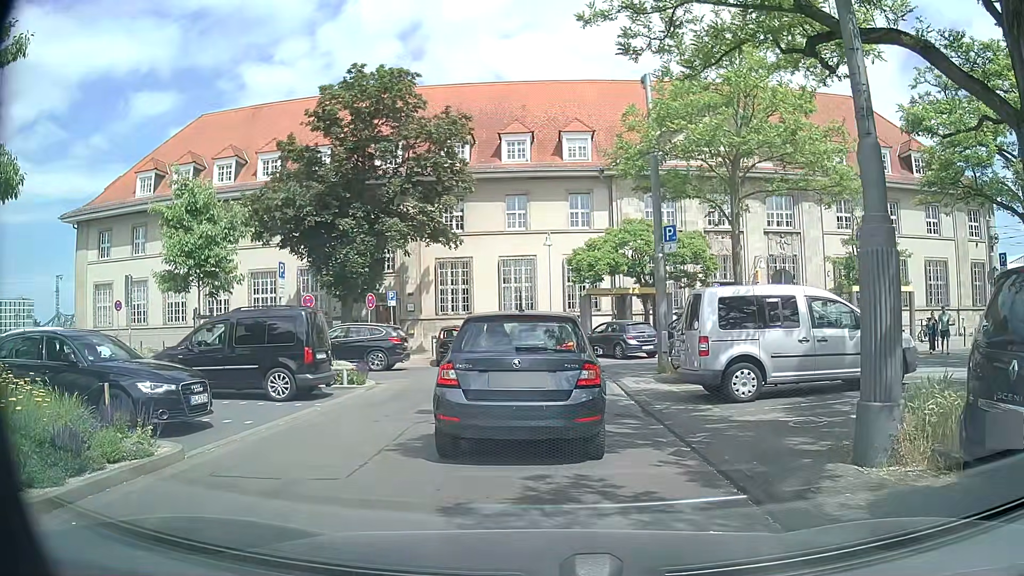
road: service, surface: asphalt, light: Day
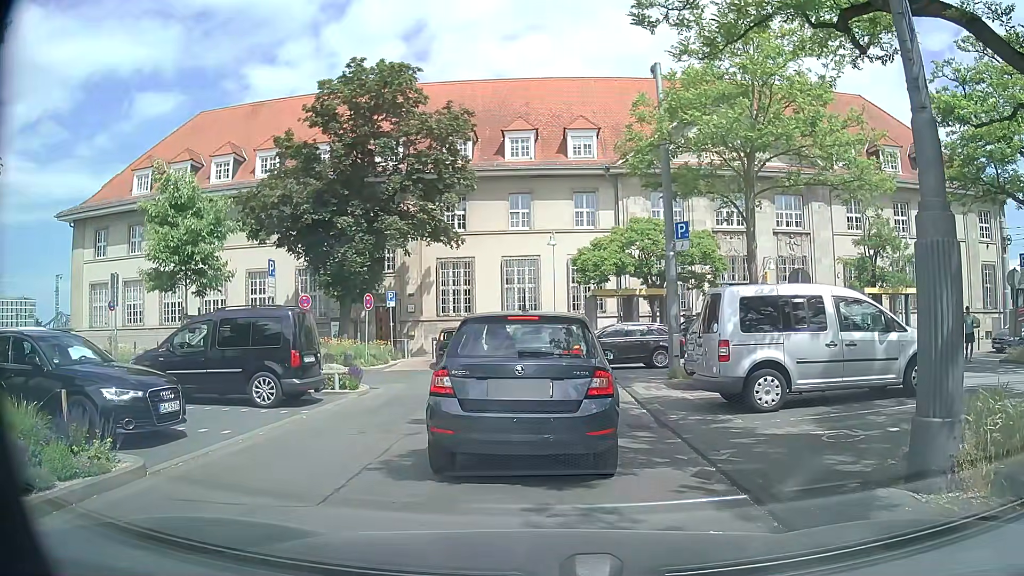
(0.0, +0.9) m; 0°
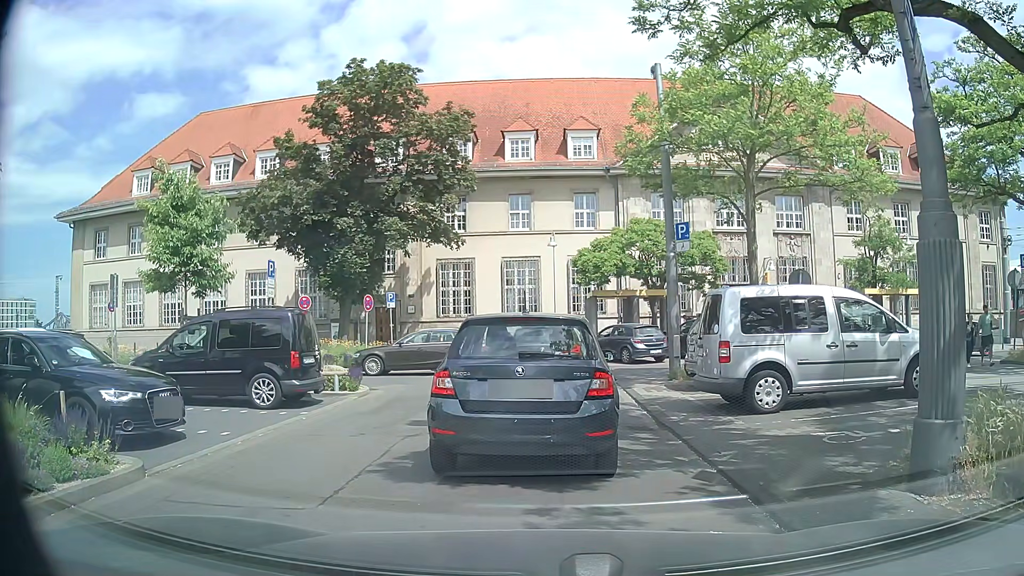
(0.0, +0.1) m; 0°
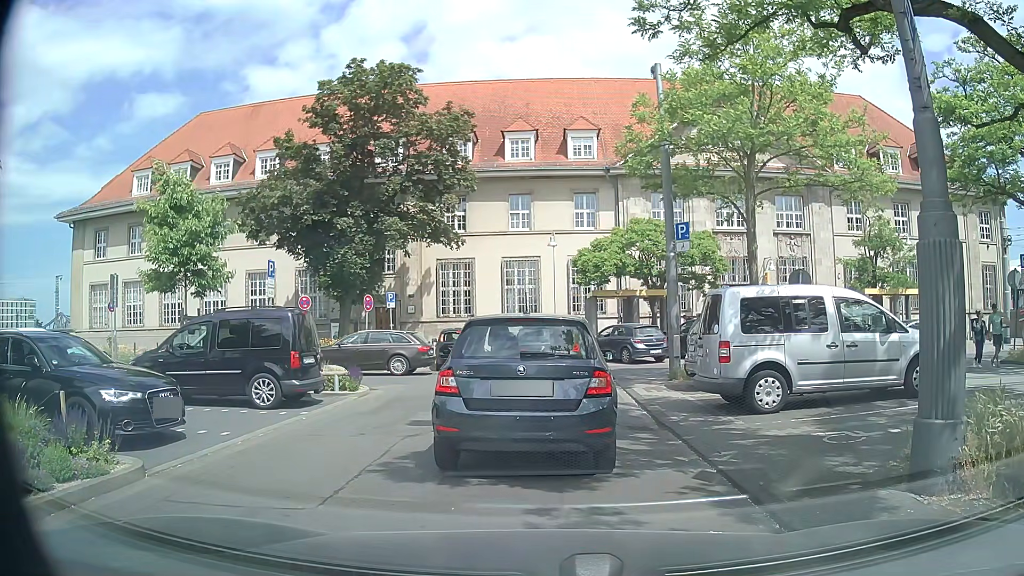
(0.0, 0.0) m; 0°
